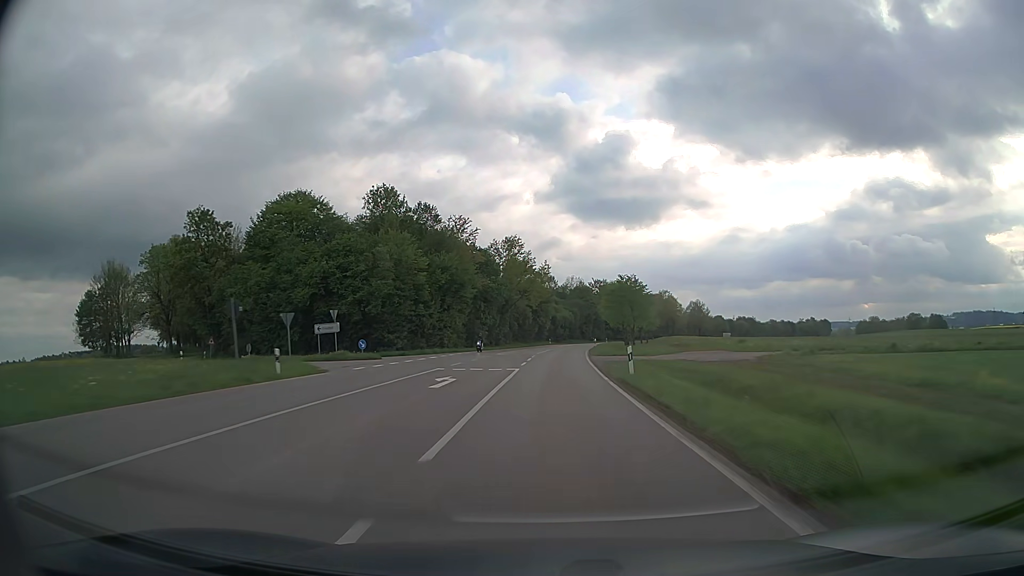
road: secondary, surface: asphalt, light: Day
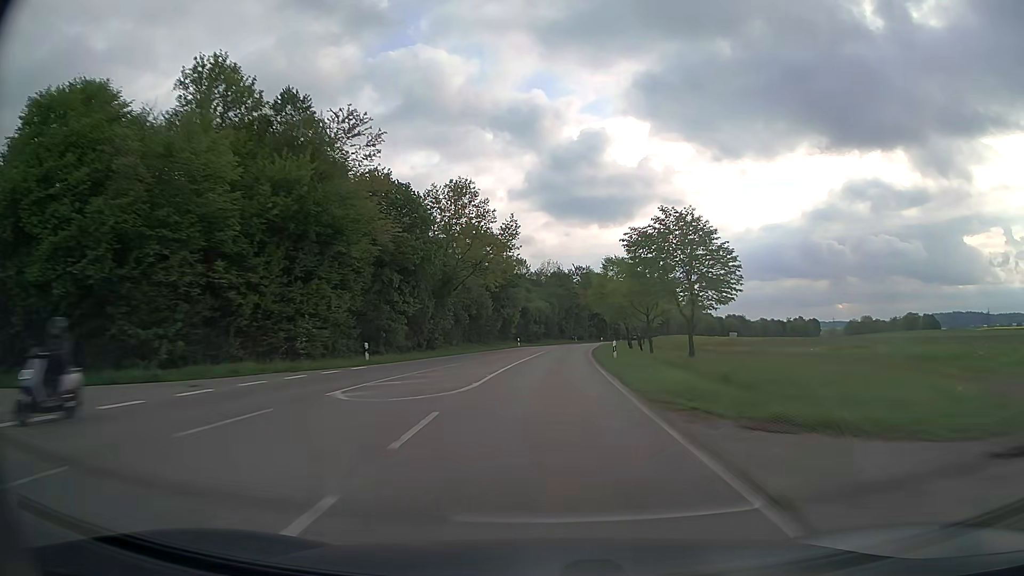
(+0.6, +35.0) m; +2°
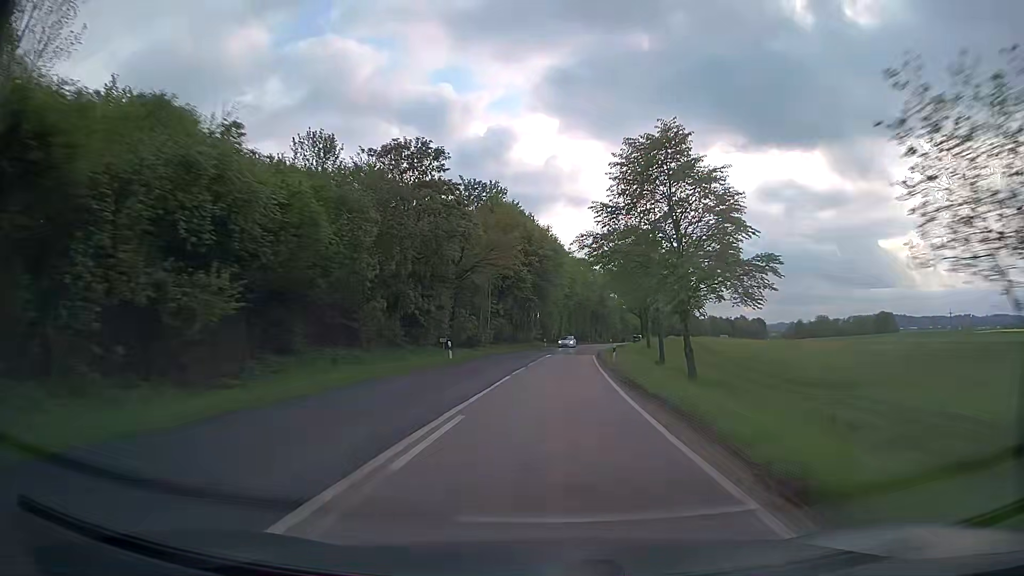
(+5.5, +87.2) m; +8°
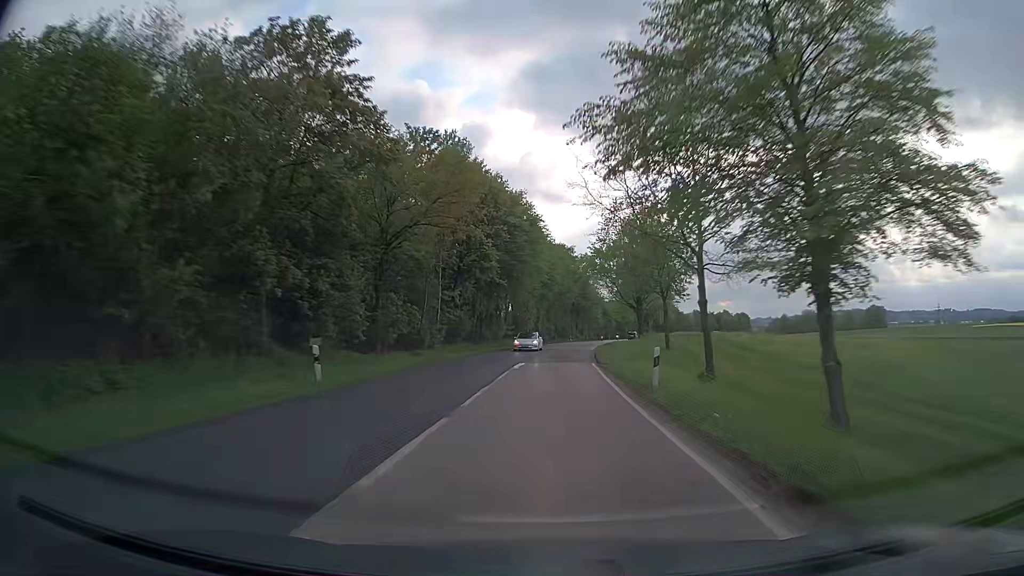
(+0.4, +17.5) m; +2°
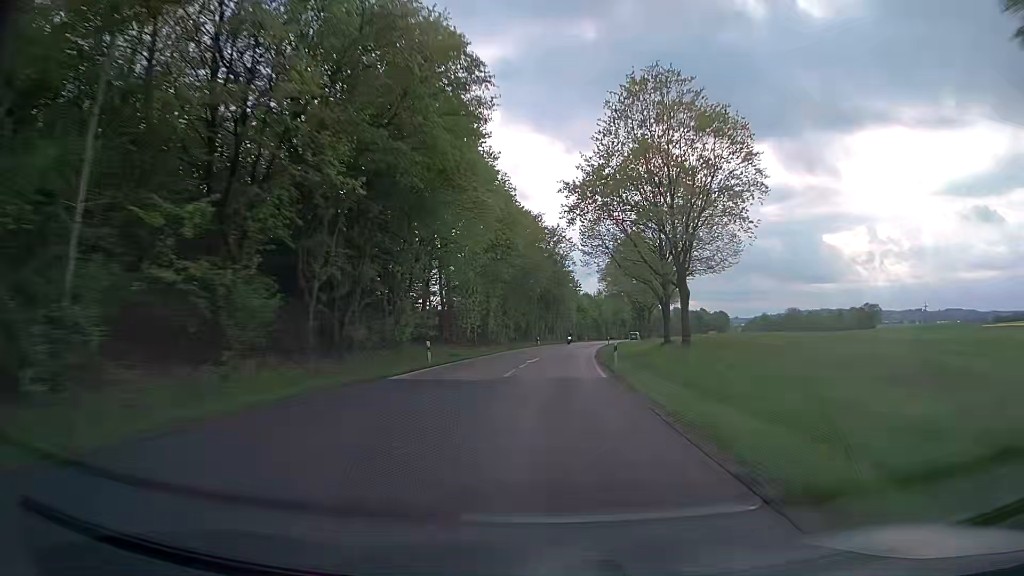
(+0.9, +34.9) m; +3°
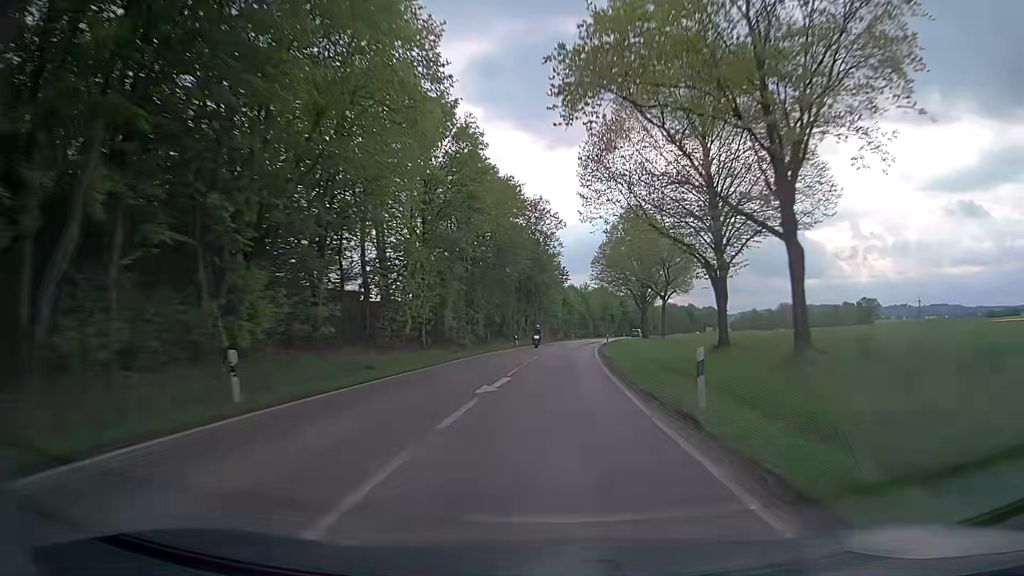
(+0.3, +17.5) m; +2°
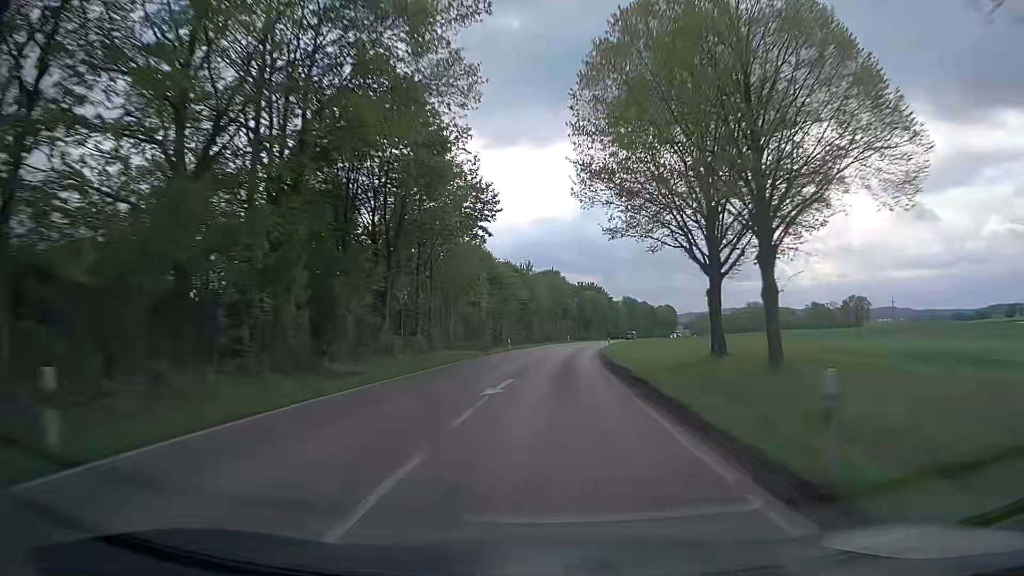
(+2.2, +52.4) m; +5°
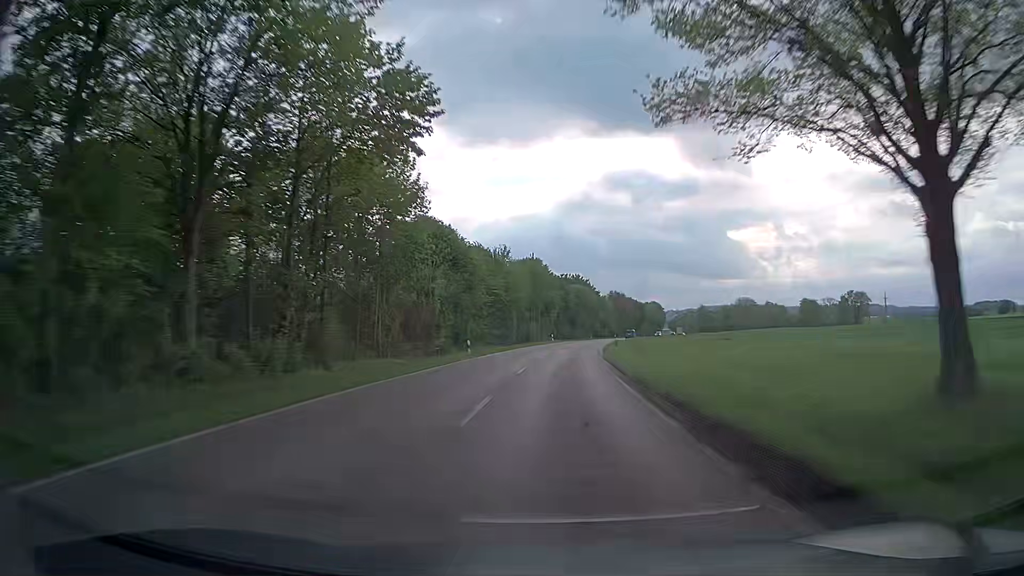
(+0.3, +17.3) m; +2°
(0, +10) (0, +20) (+1, +30) (+1, +40) (+2, +50) (+3, +60) (+4, +70) (+6, +80) (+7, +90) (+9, +99) m
